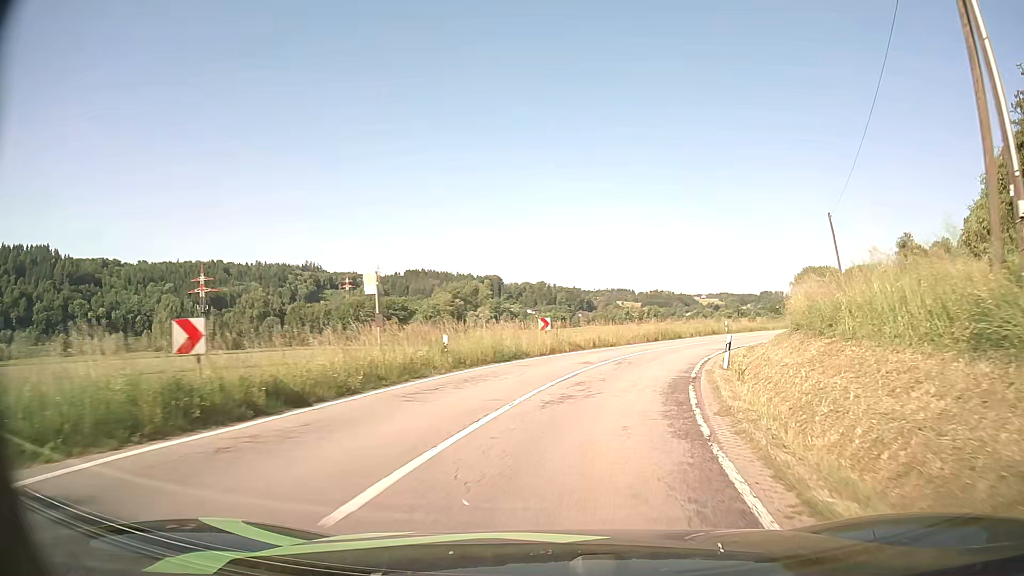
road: secondary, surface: asphalt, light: Day
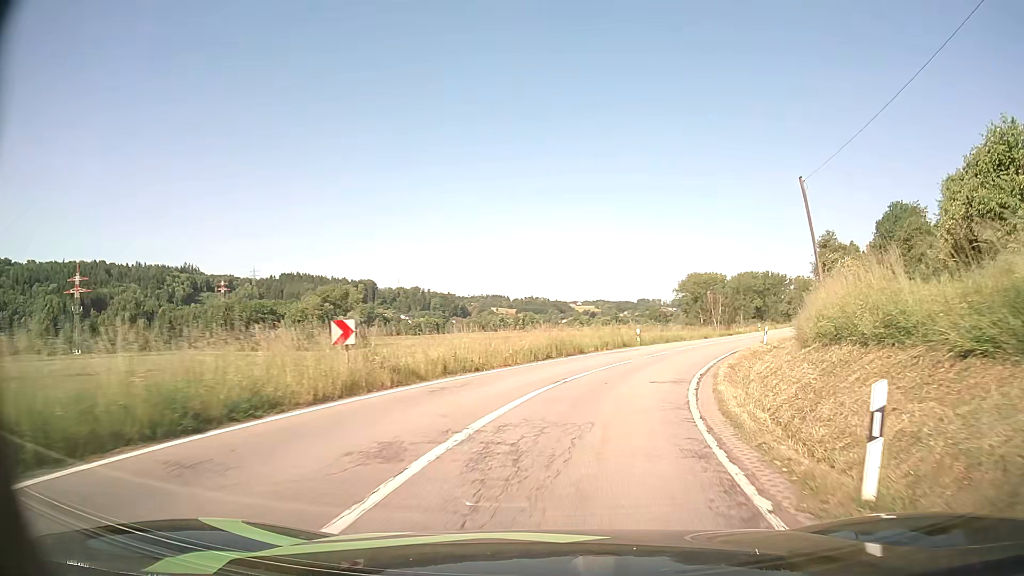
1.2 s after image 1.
(+1.2, +13.8) m; +10°
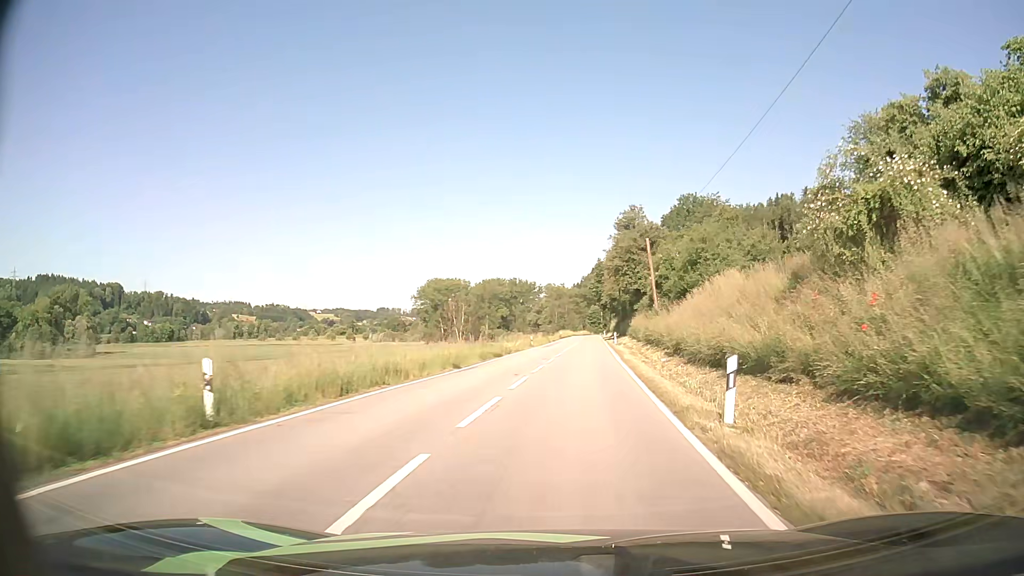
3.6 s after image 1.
(+5.8, +28.6) m; +22°
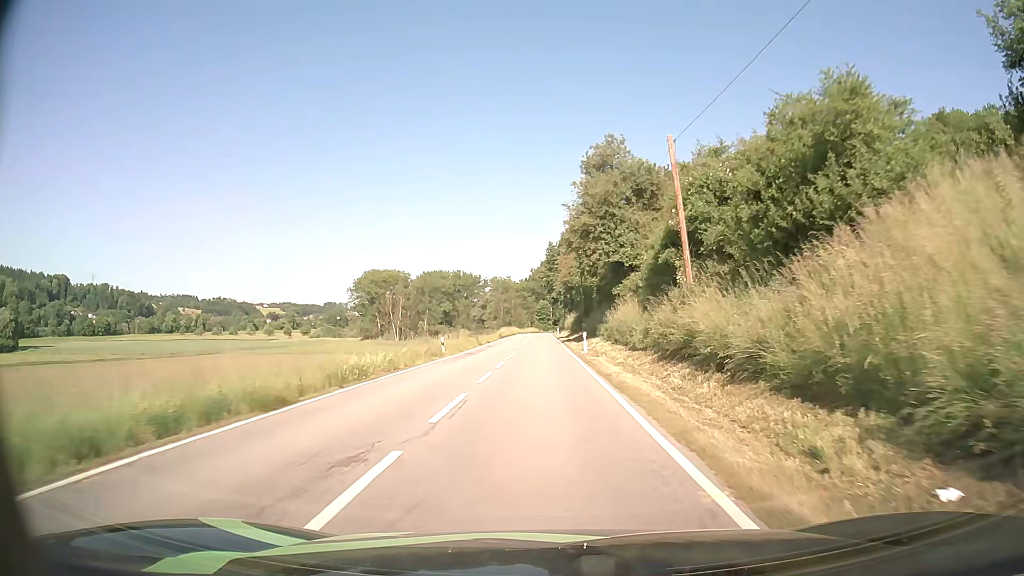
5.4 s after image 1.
(+1.2, +24.3) m; +4°
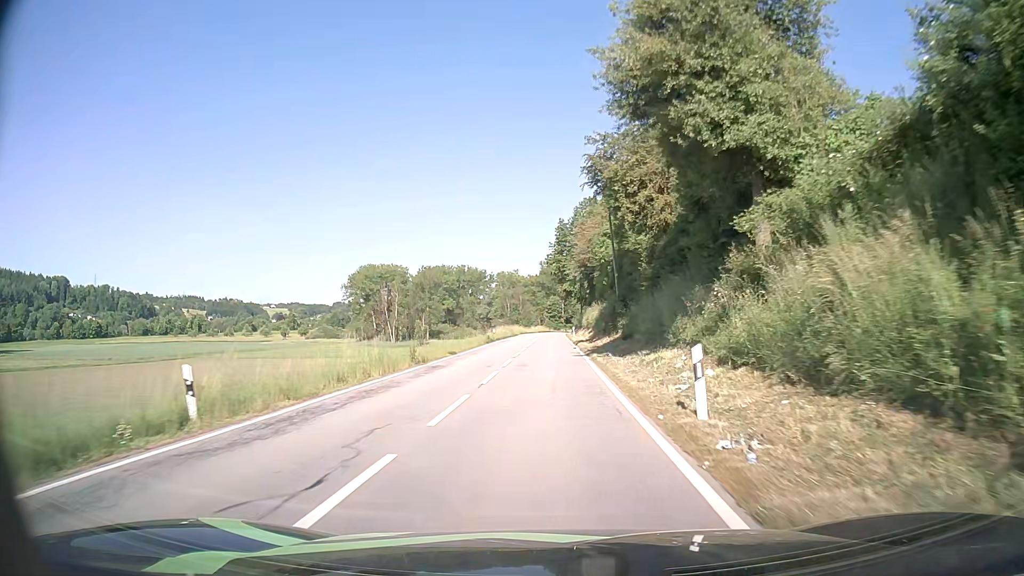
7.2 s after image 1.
(+0.2, +25.4) m; 0°
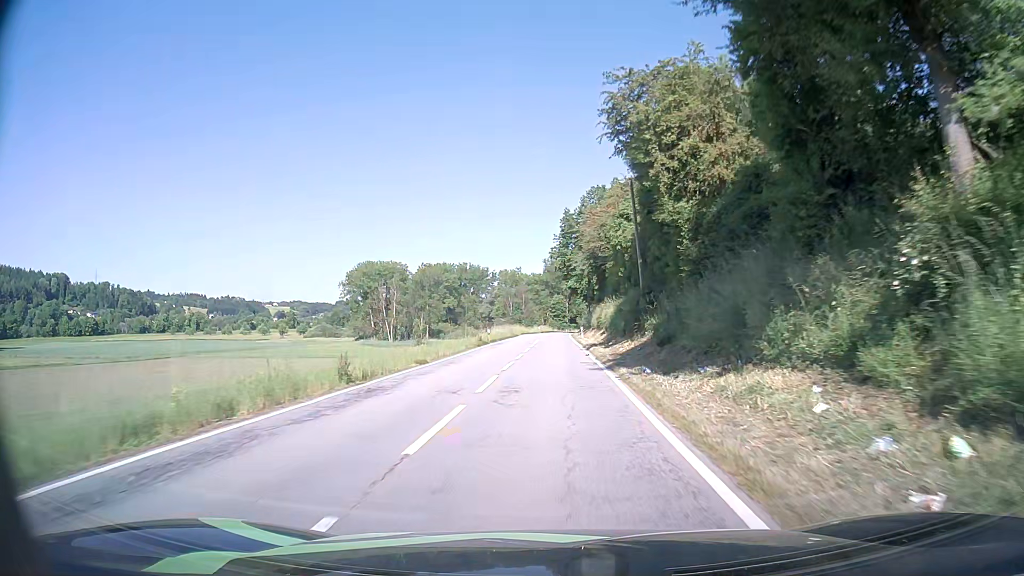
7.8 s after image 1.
(-0.1, +8.6) m; 0°
